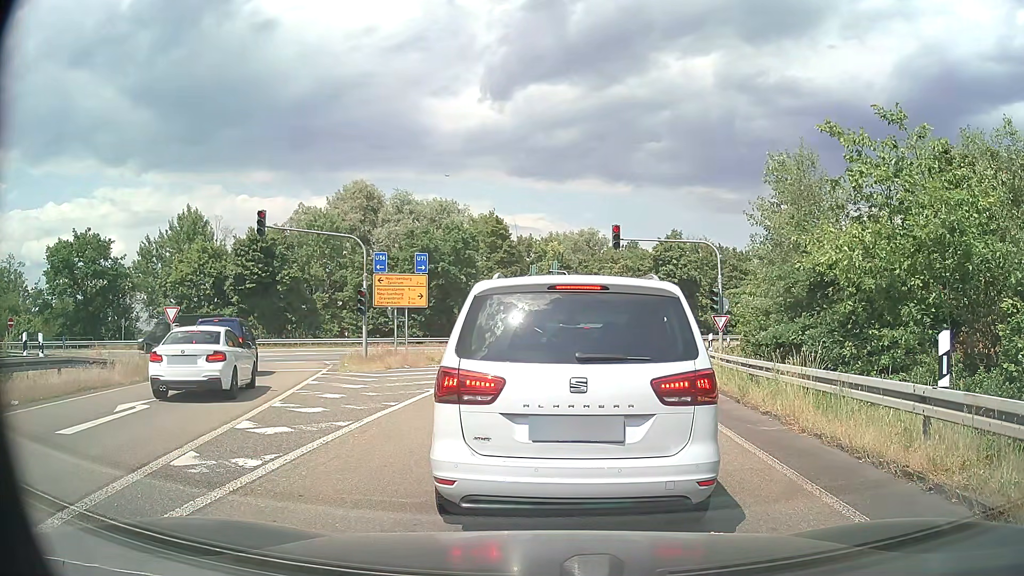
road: motorway_link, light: Day
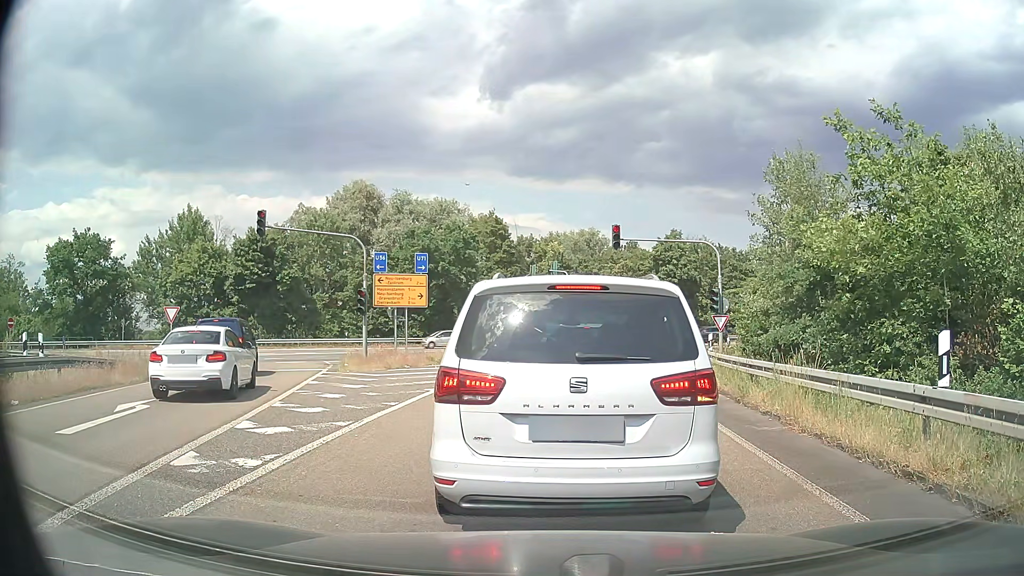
(0.0, 0.0) m; 0°
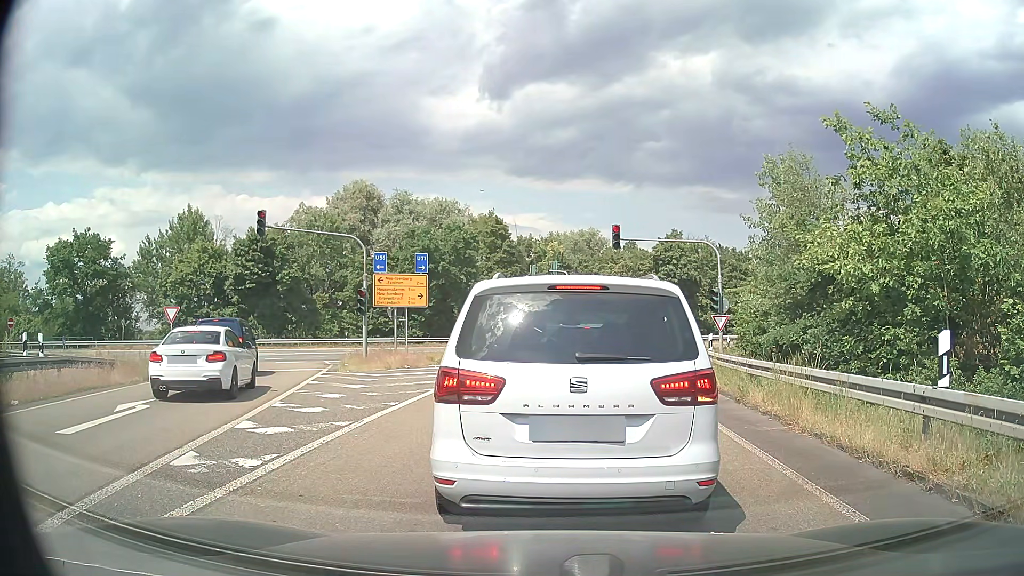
(0.0, 0.0) m; 0°
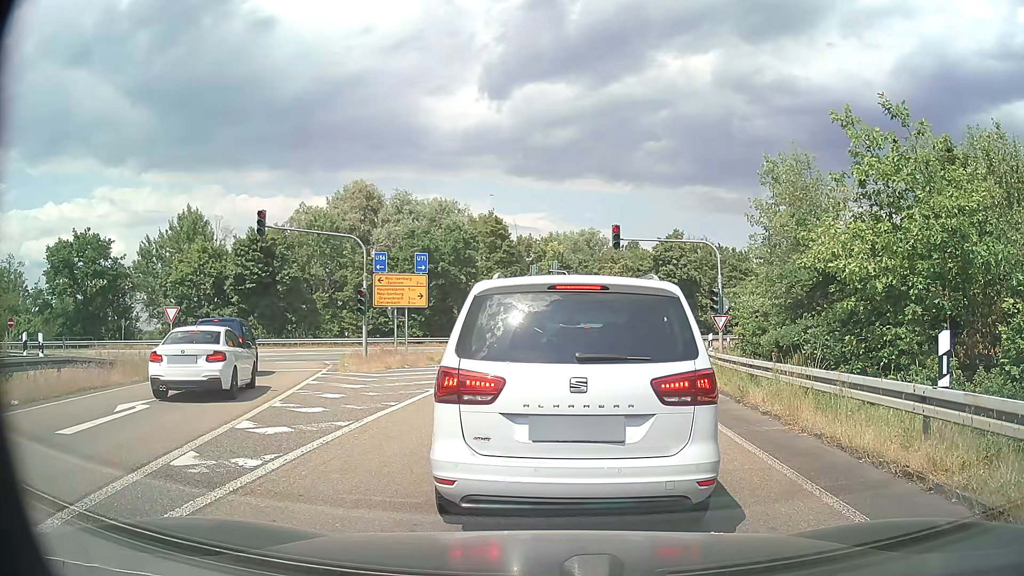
(0.0, 0.0) m; 0°
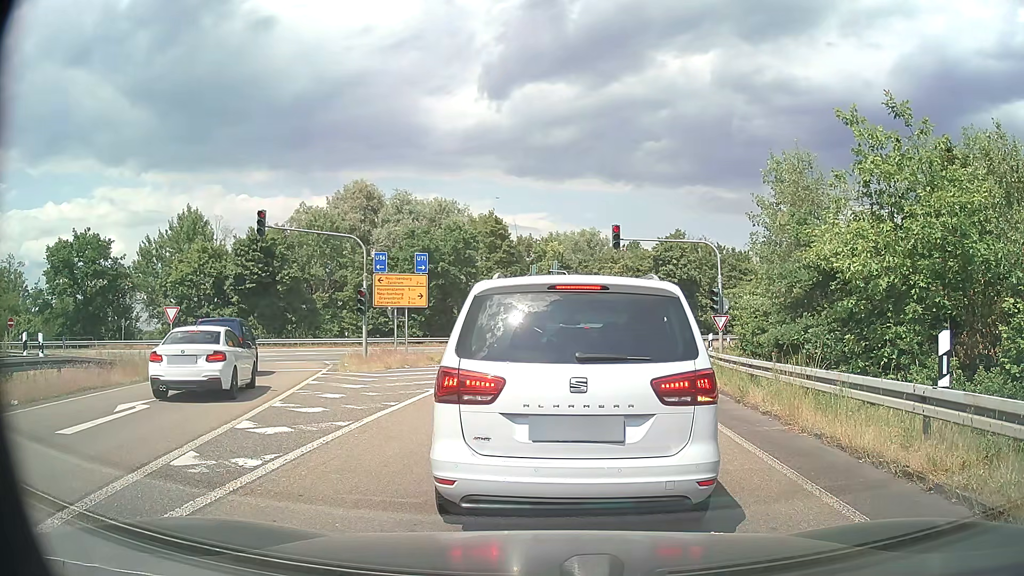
(0.0, 0.0) m; 0°
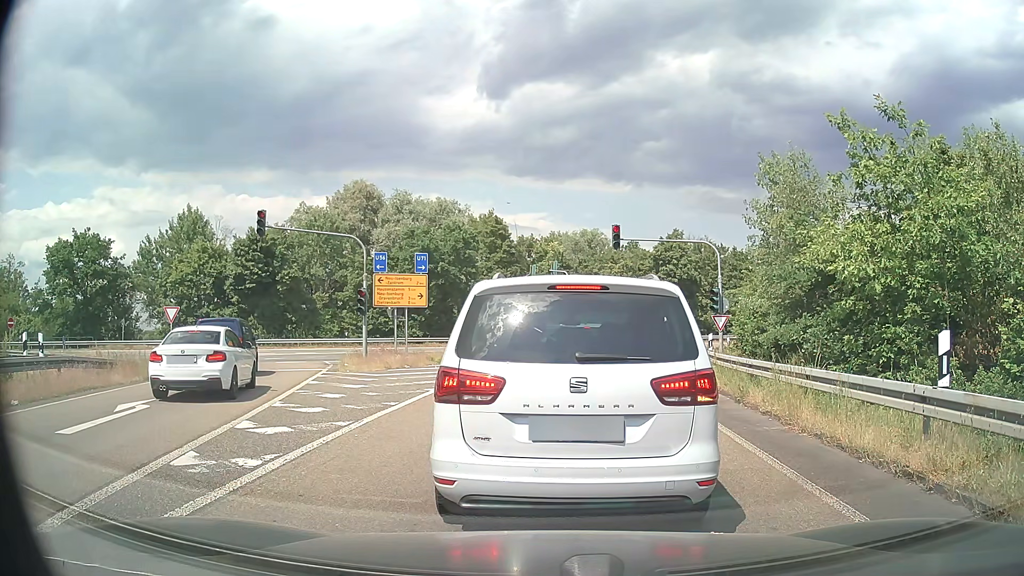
(0.0, 0.0) m; 0°
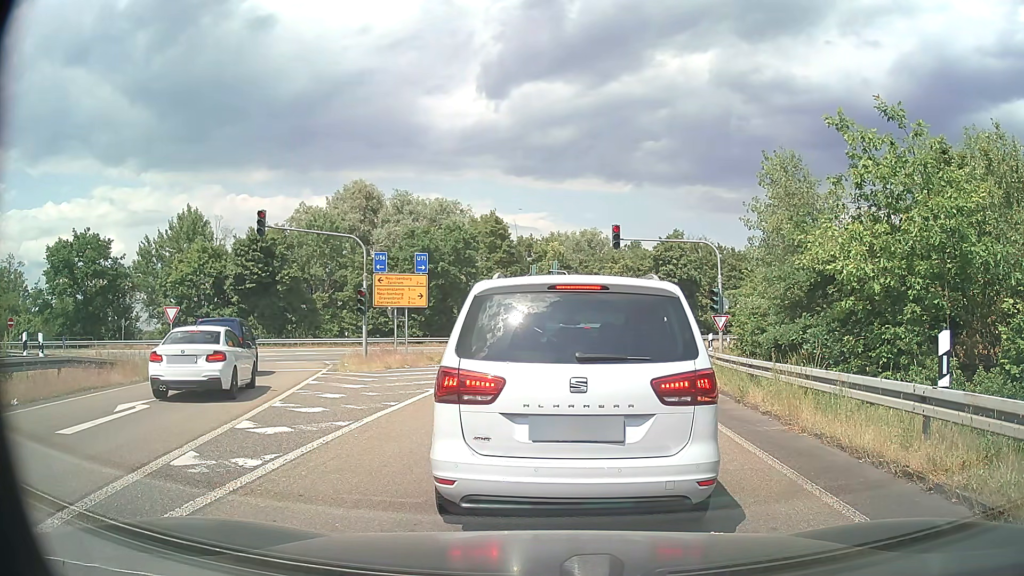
(0.0, 0.0) m; 0°
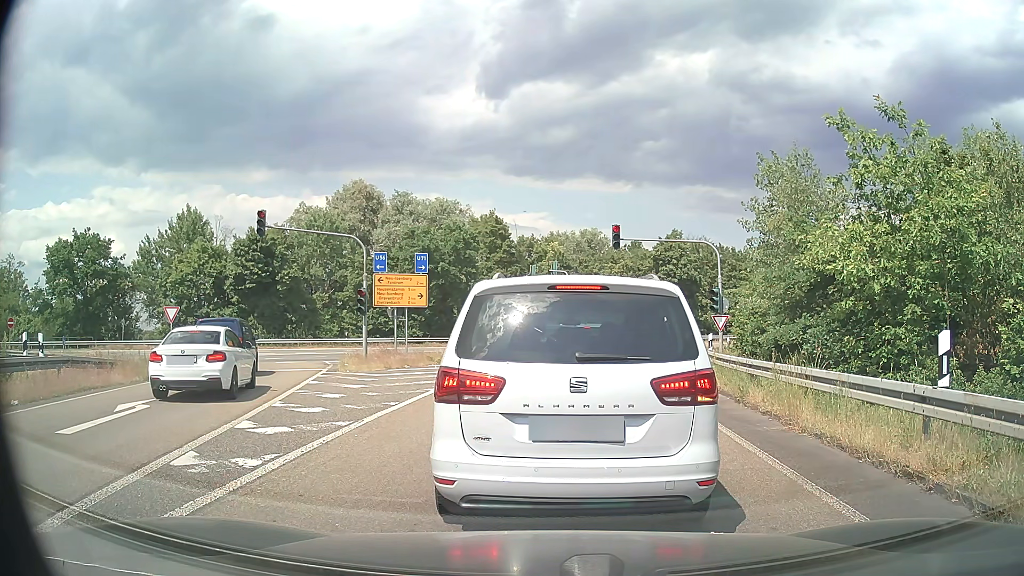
(0.0, 0.0) m; 0°
(0, +10) (+1, +20) (+3, +30) (+7, +39) (+14, +46) (+23, +51) (+32, +55) (+41, +59) (+50, +63) (+59, +67) m
